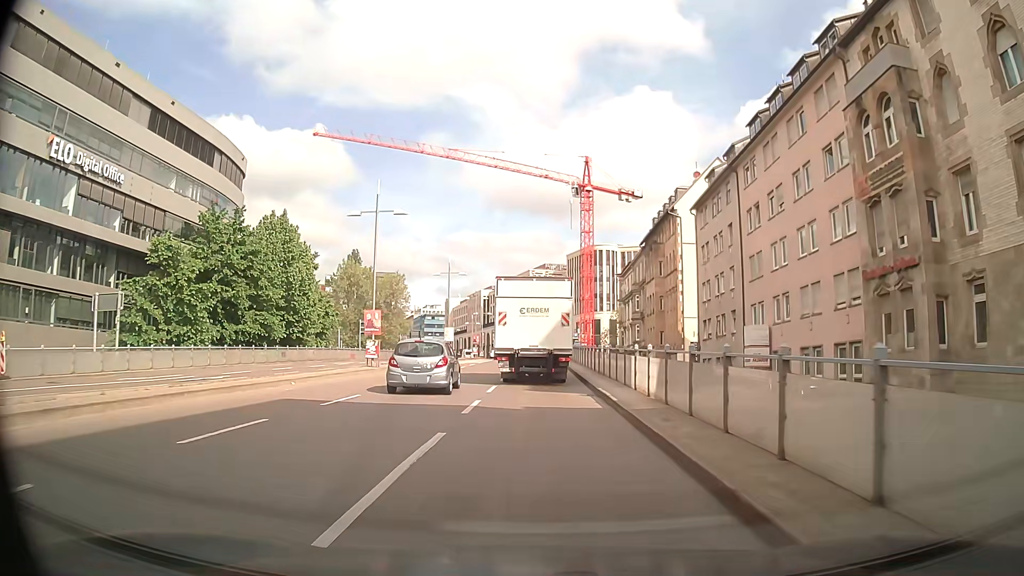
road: primary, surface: asphalt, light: Day
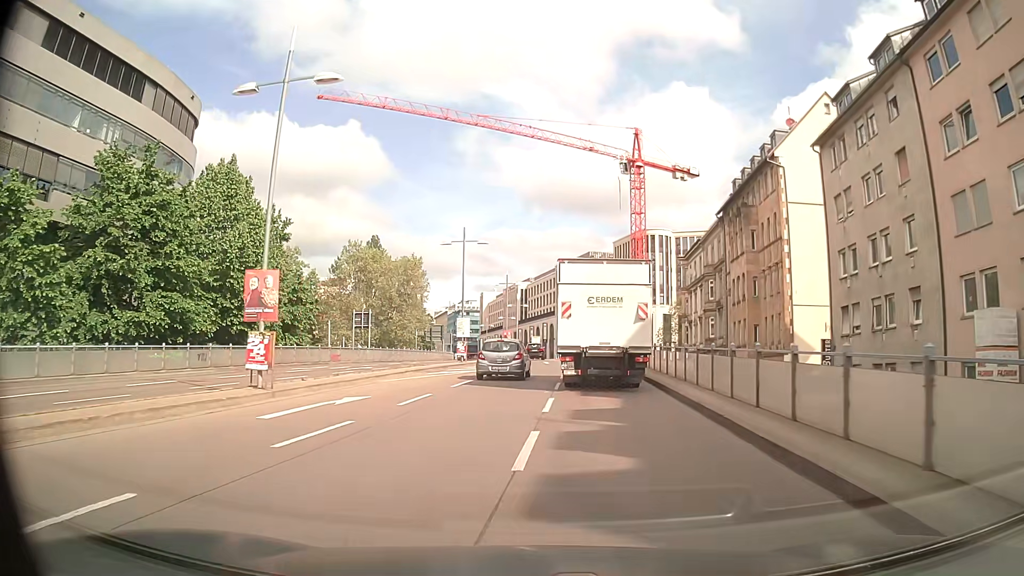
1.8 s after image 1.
(-0.6, +18.0) m; -4°
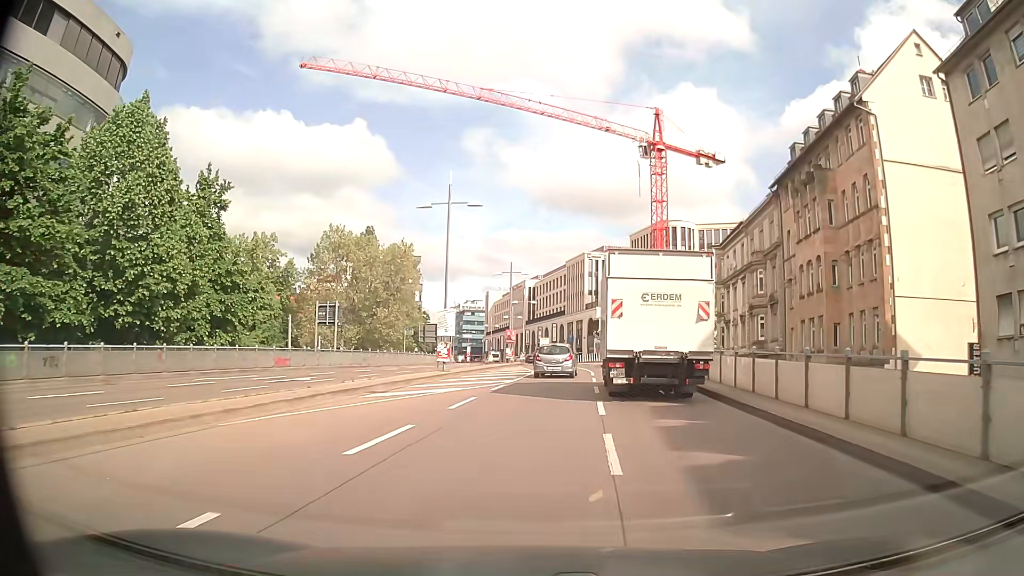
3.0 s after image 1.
(-0.1, +12.3) m; -1°
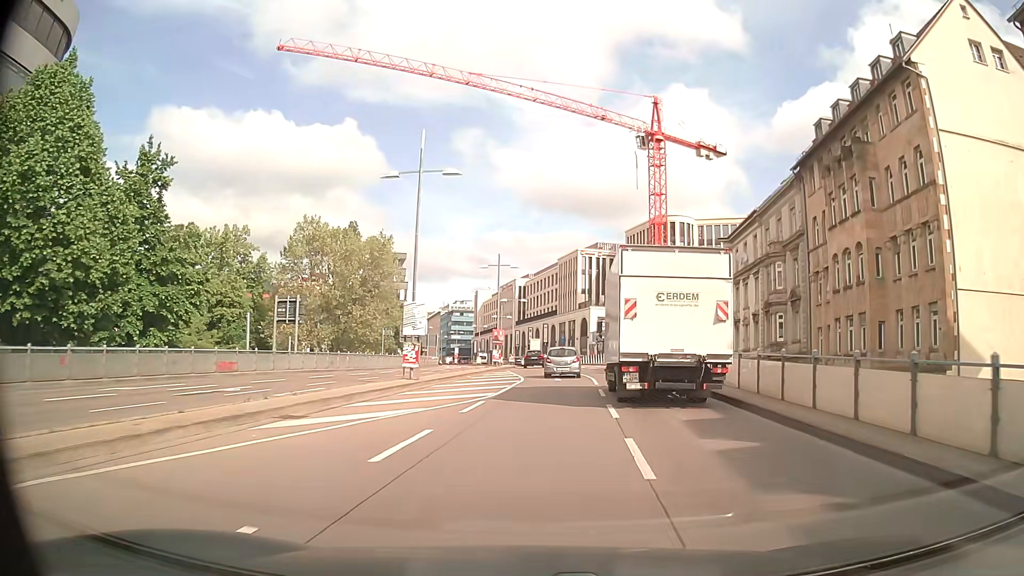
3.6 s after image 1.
(0.0, +6.1) m; +1°
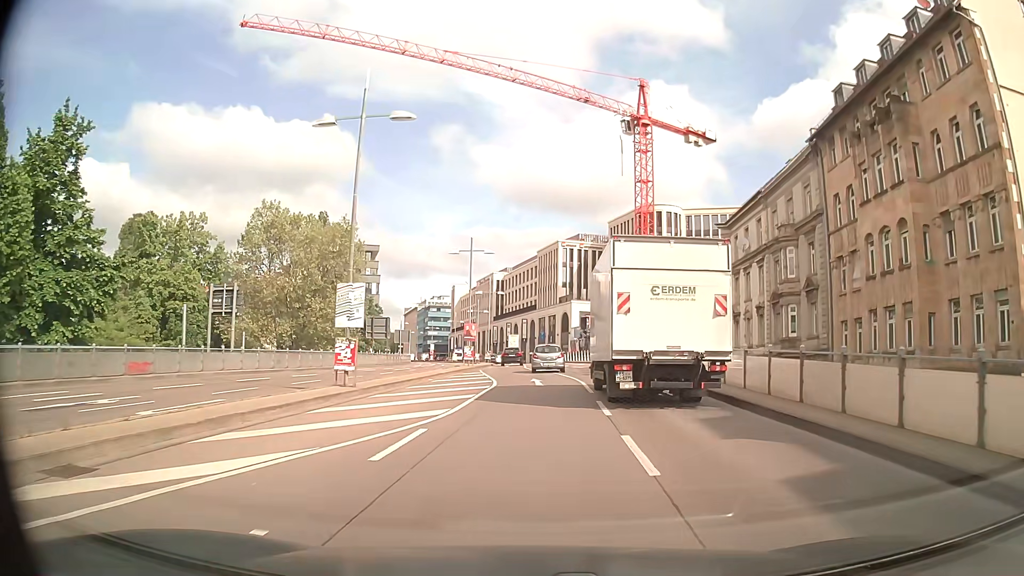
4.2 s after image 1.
(+0.1, +6.1) m; +2°
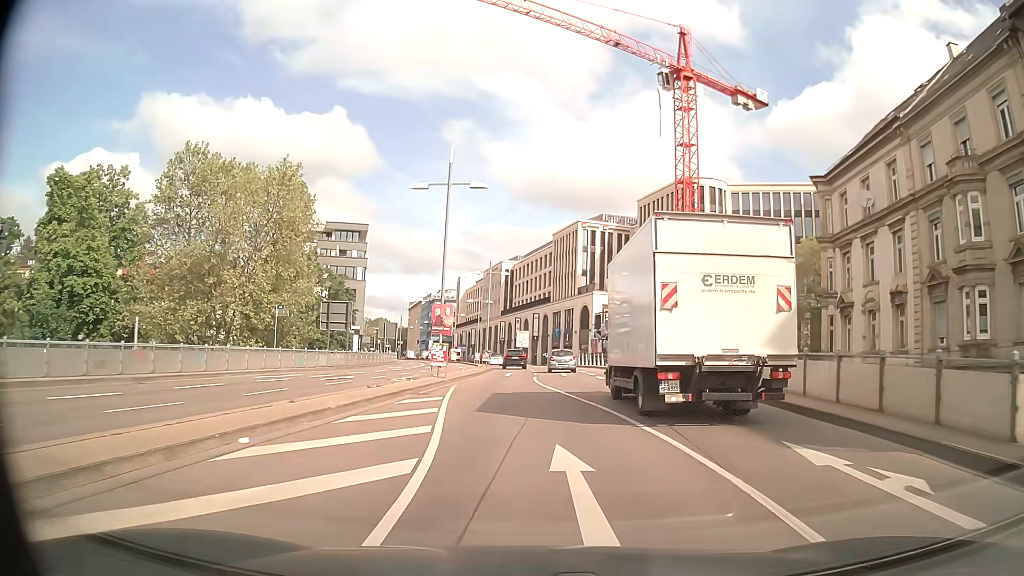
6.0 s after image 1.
(-0.1, +18.6) m; -1°
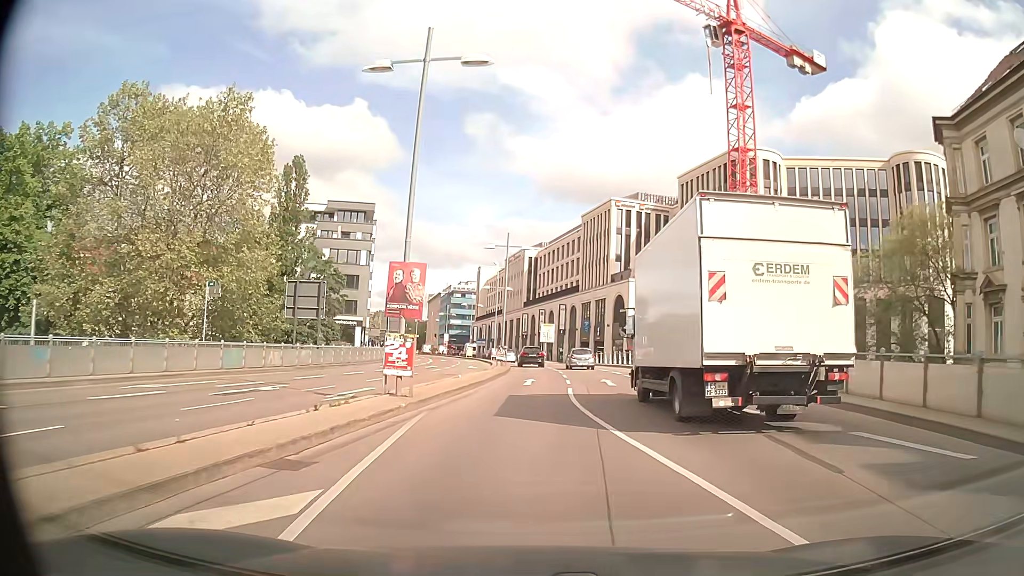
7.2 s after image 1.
(-0.2, +12.0) m; -2°
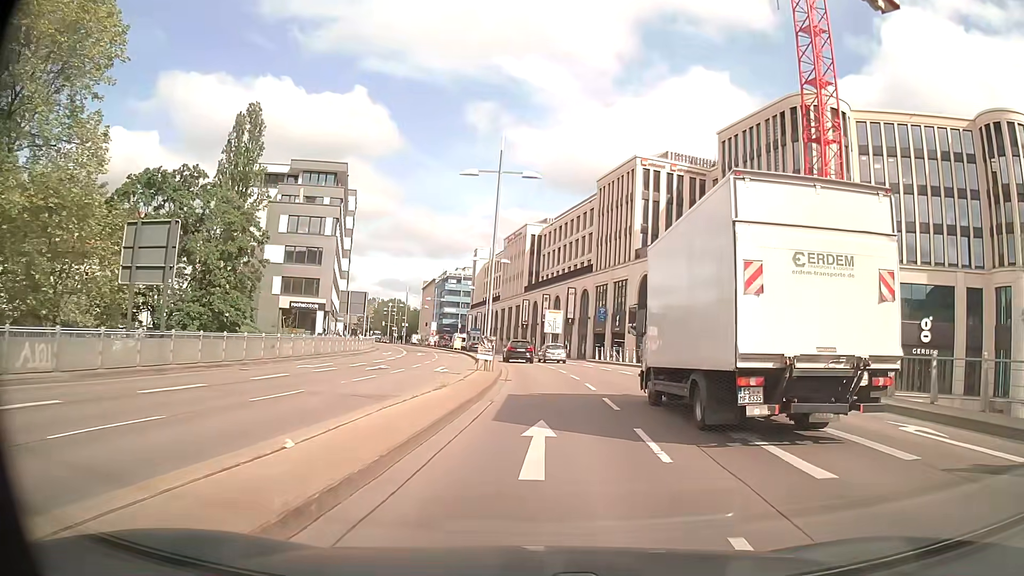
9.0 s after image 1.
(-0.2, +17.5) m; 0°
